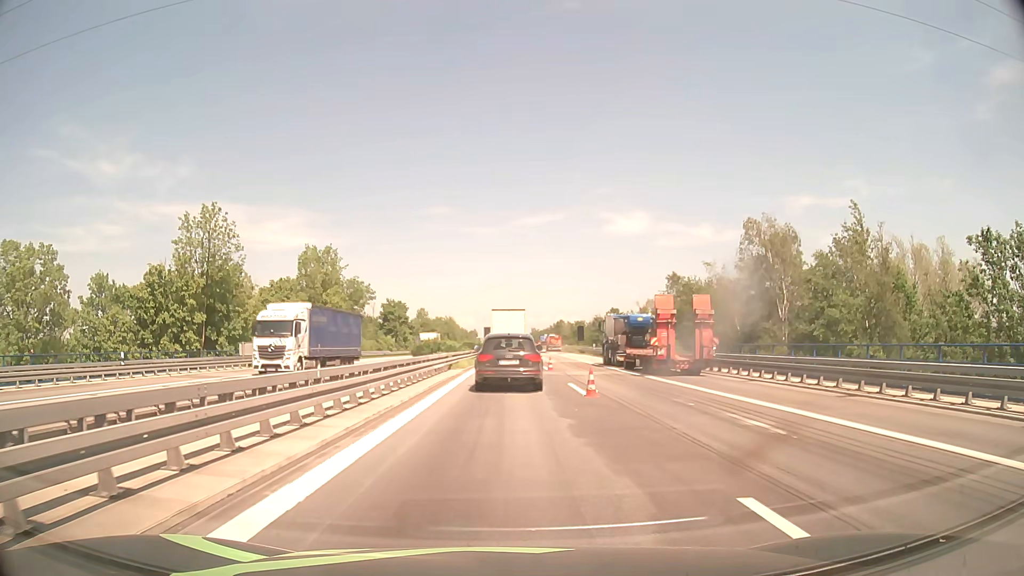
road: motorway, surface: asphalt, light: Day
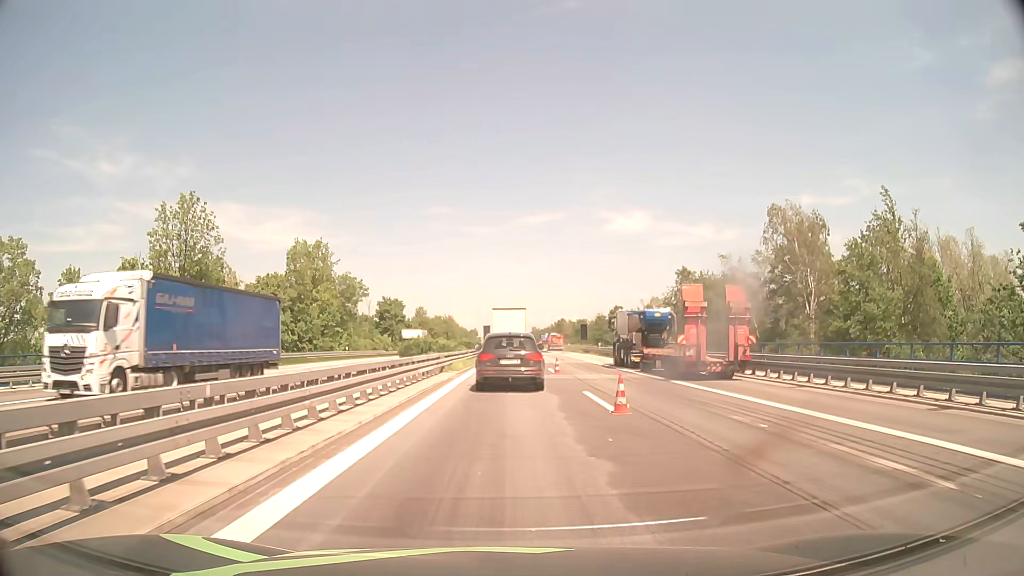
(0.0, +4.5) m; 0°
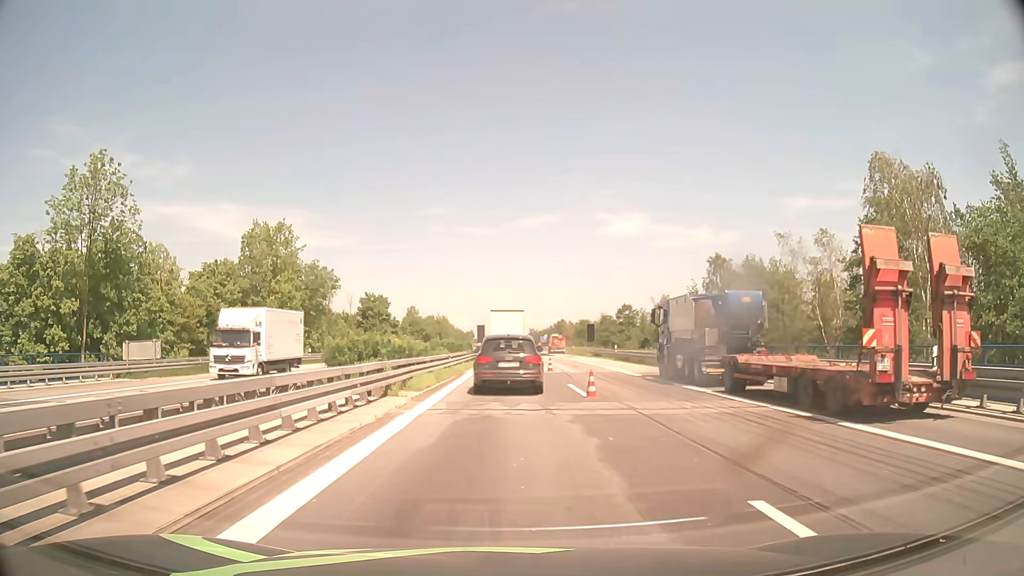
(0.0, +13.5) m; 0°
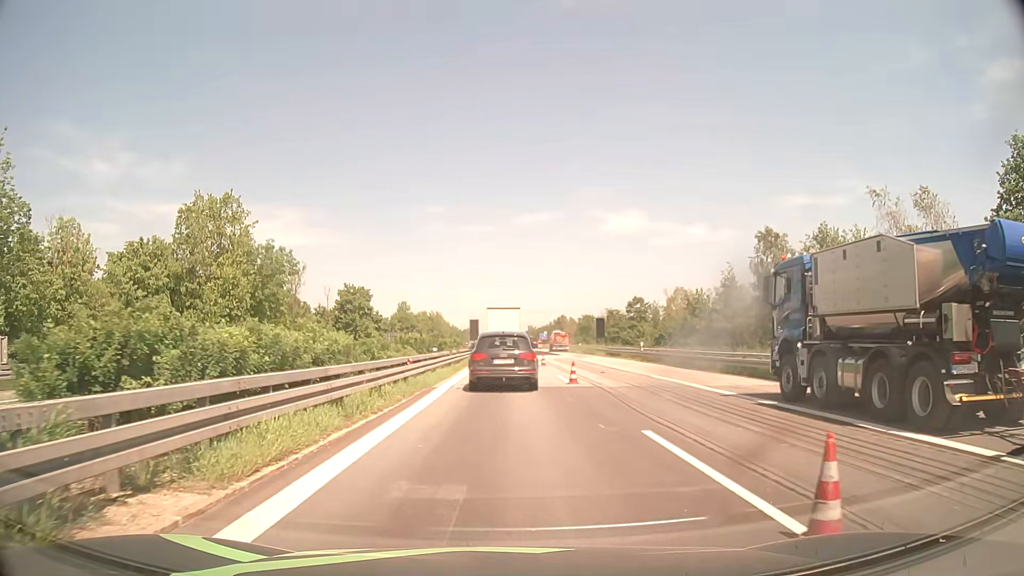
(0.0, +13.4) m; 0°
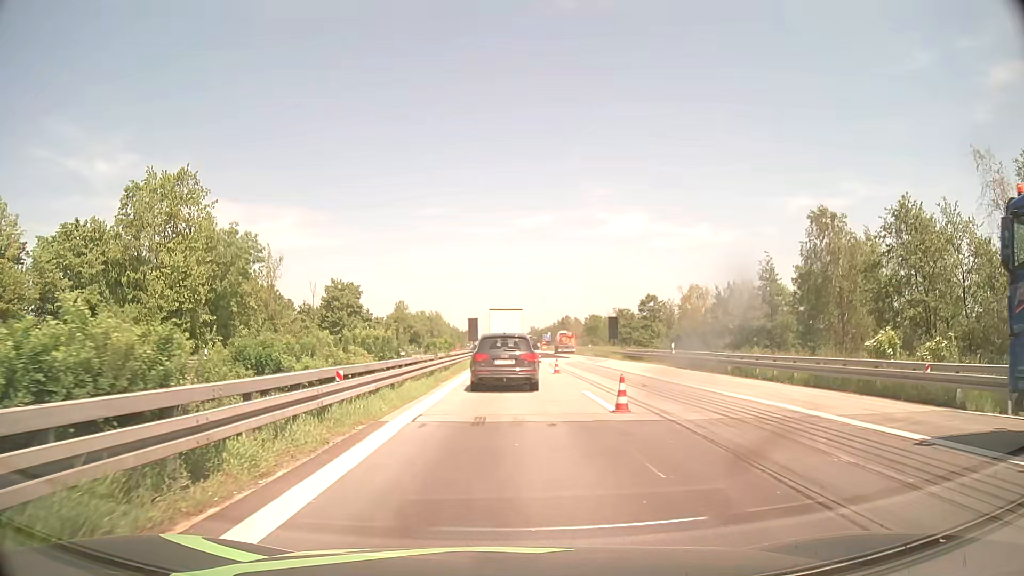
(+0.1, +9.0) m; 0°
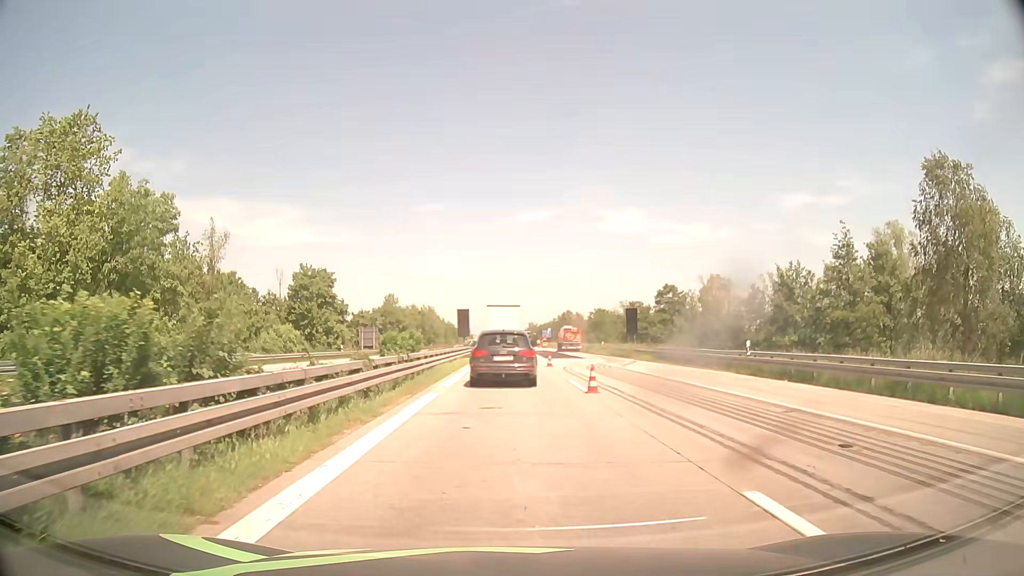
(0.0, +13.6) m; 0°
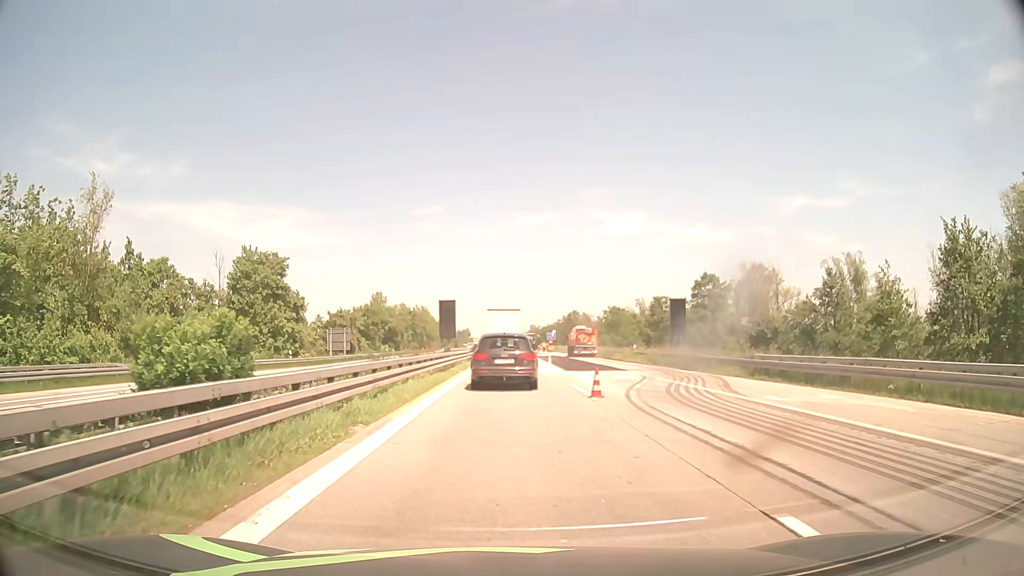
(+0.2, +18.4) m; +1°
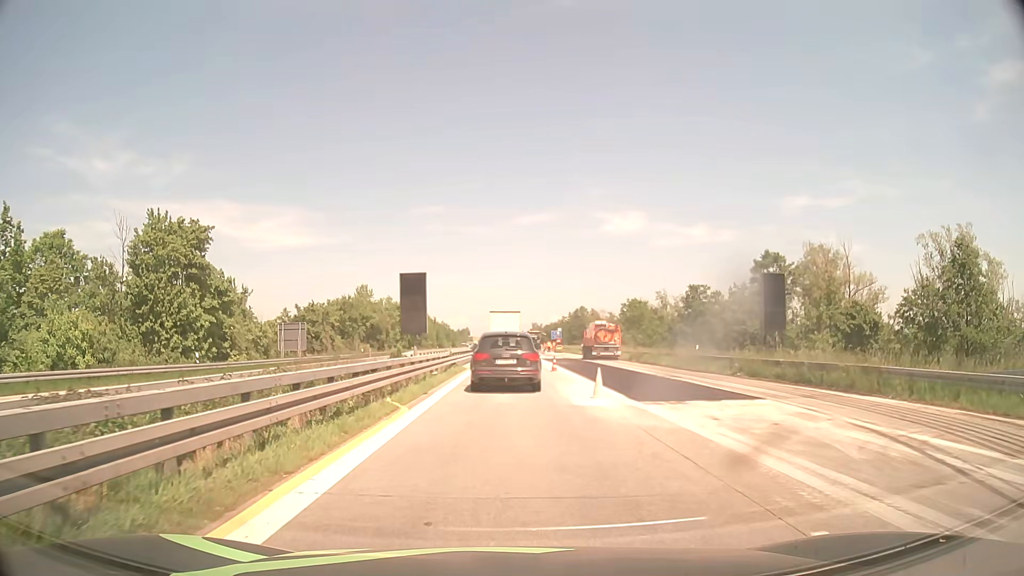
(0.0, +18.3) m; 0°
(0, +10) (0, +20) (0, +30) (0, +40) (0, +50) (0, +60) (0, +70) (0, +80) (0, +90) (0, +100) m
